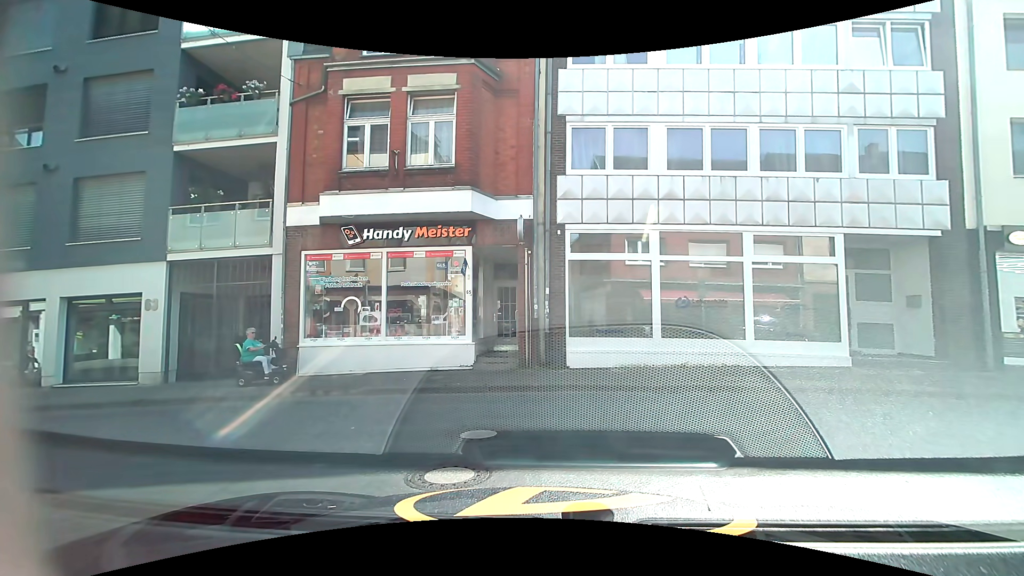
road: residential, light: Day
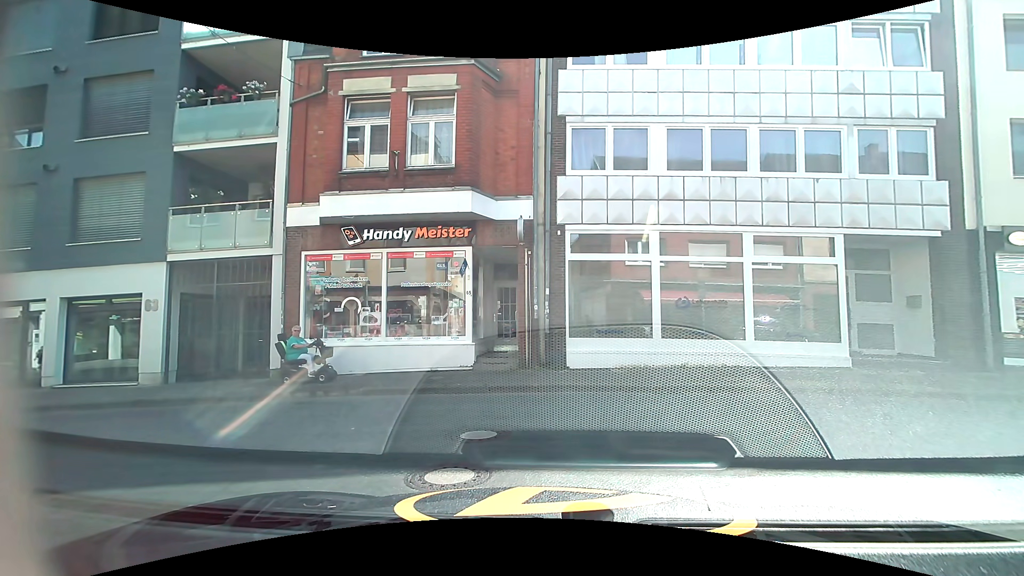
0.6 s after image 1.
(0.0, 0.0) m; 0°
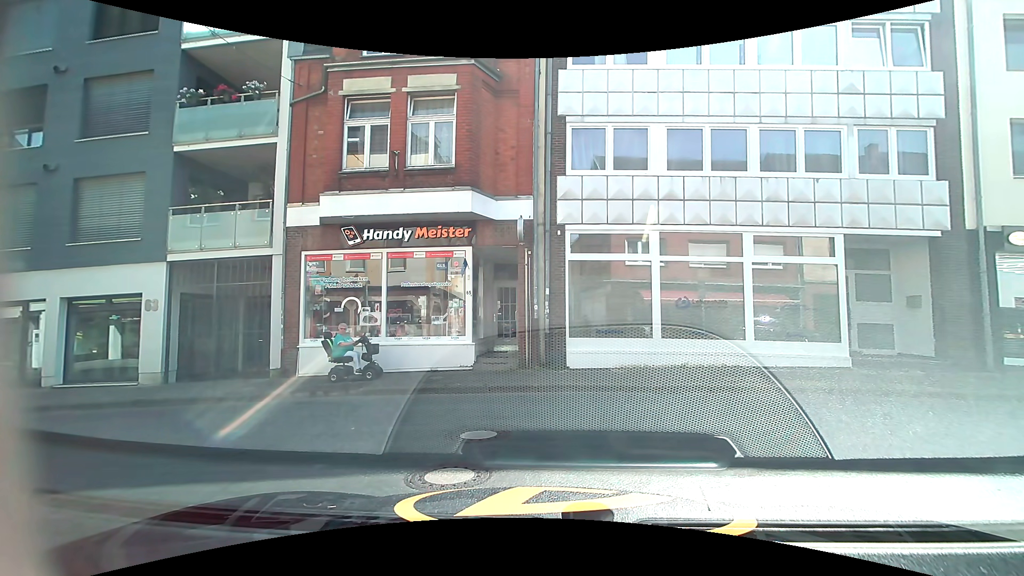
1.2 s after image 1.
(0.0, 0.0) m; 0°
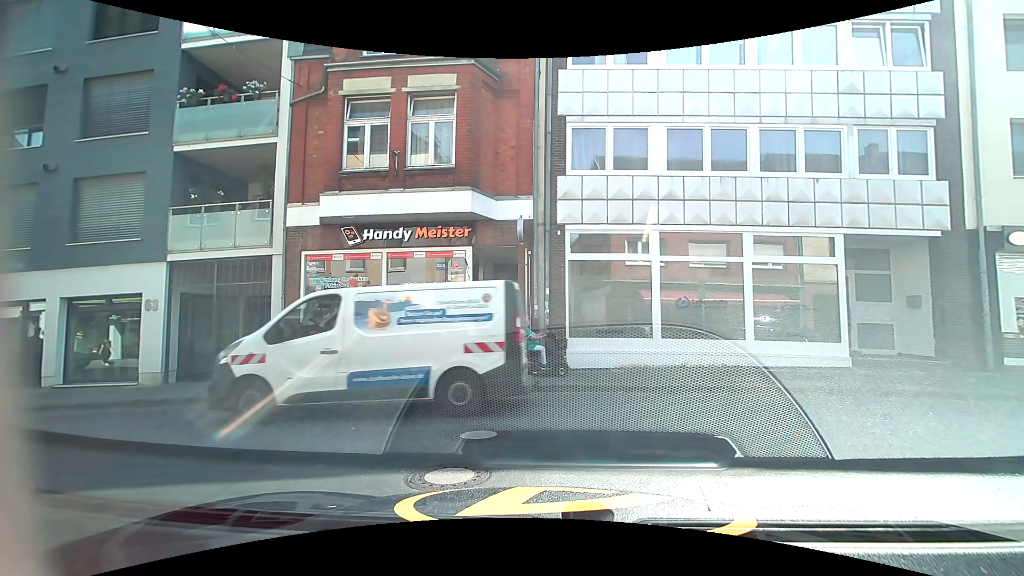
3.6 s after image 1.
(0.0, 0.0) m; 0°
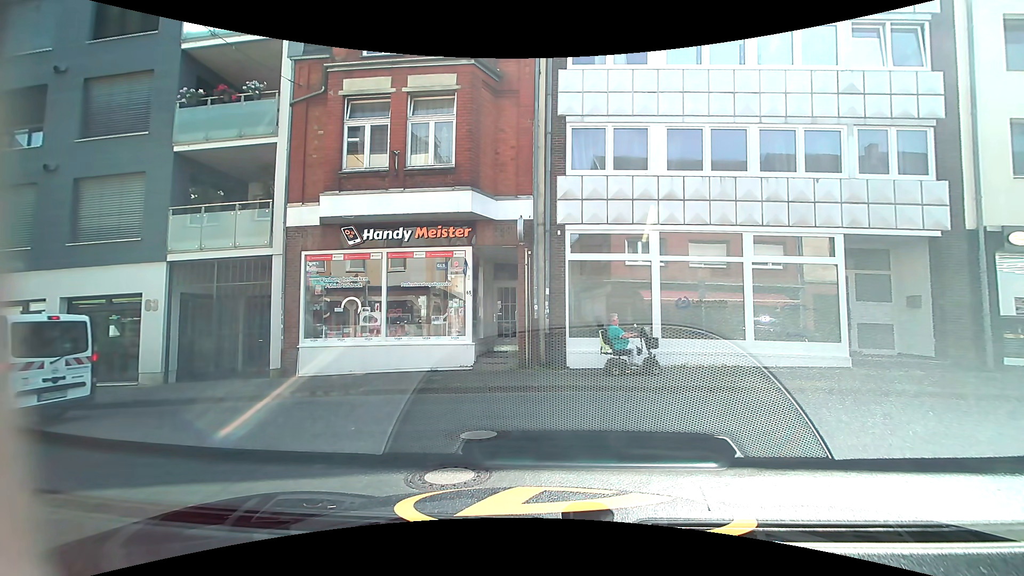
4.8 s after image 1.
(0.0, 0.0) m; 0°
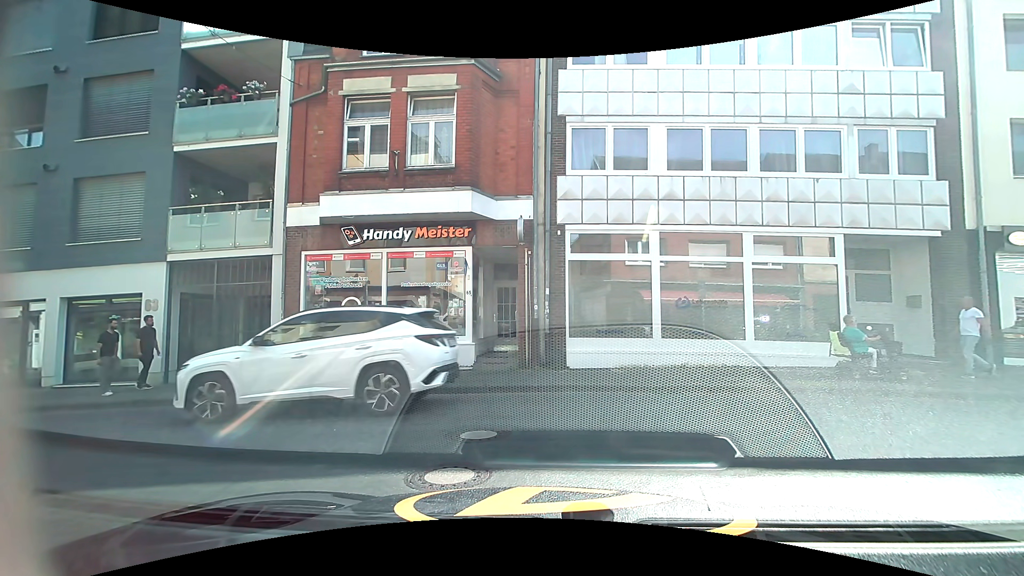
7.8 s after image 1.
(0.0, 0.0) m; 0°
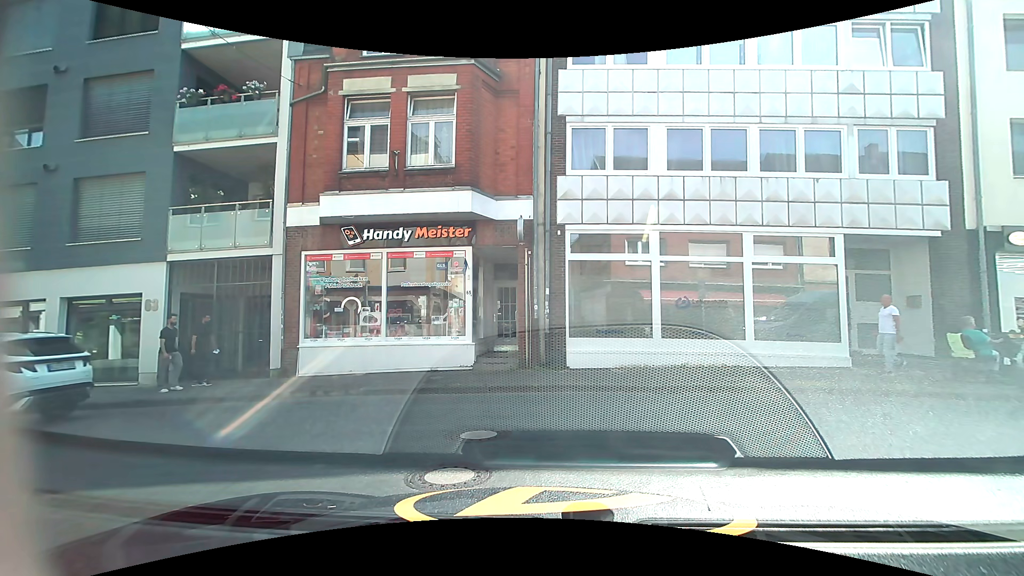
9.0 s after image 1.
(0.0, 0.0) m; 0°
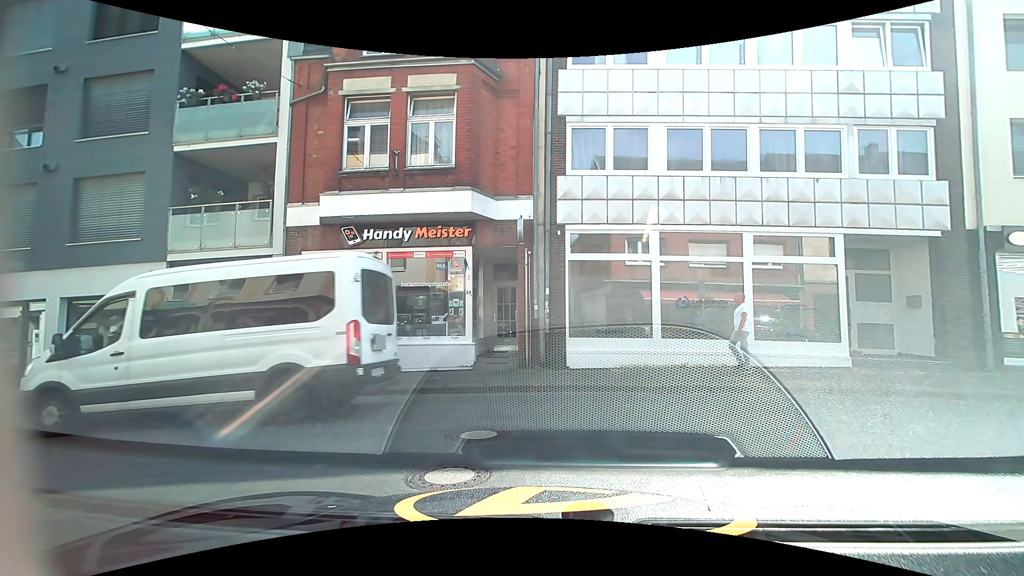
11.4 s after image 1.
(0.0, 0.0) m; 0°
